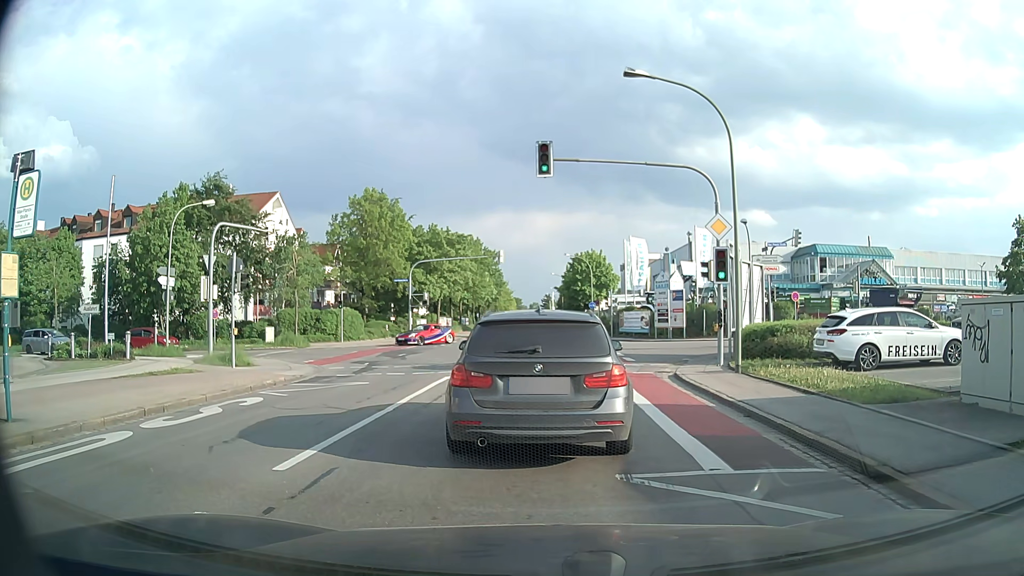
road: tertiary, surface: asphalt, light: Day
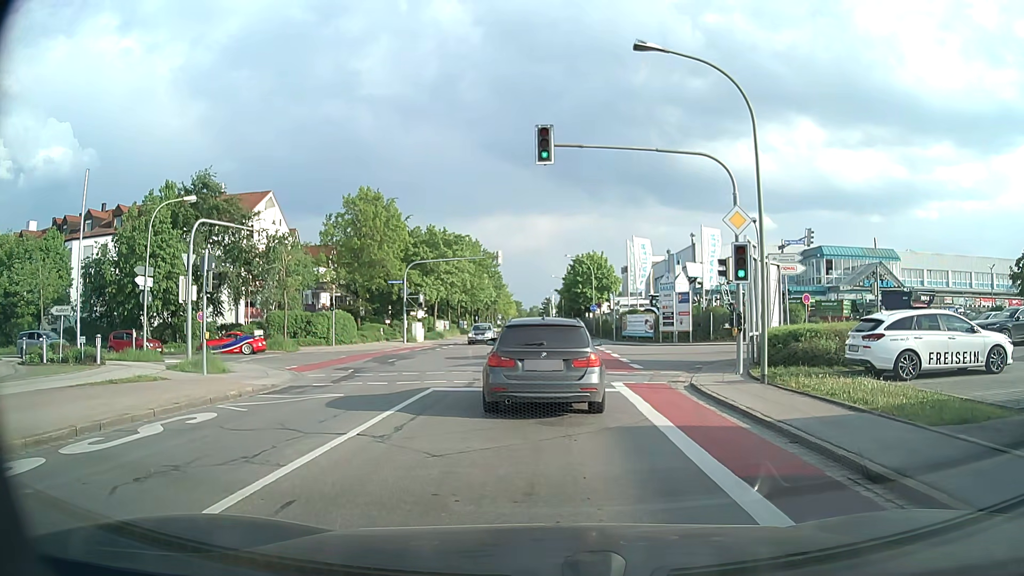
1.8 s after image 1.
(0.0, +2.1) m; 0°
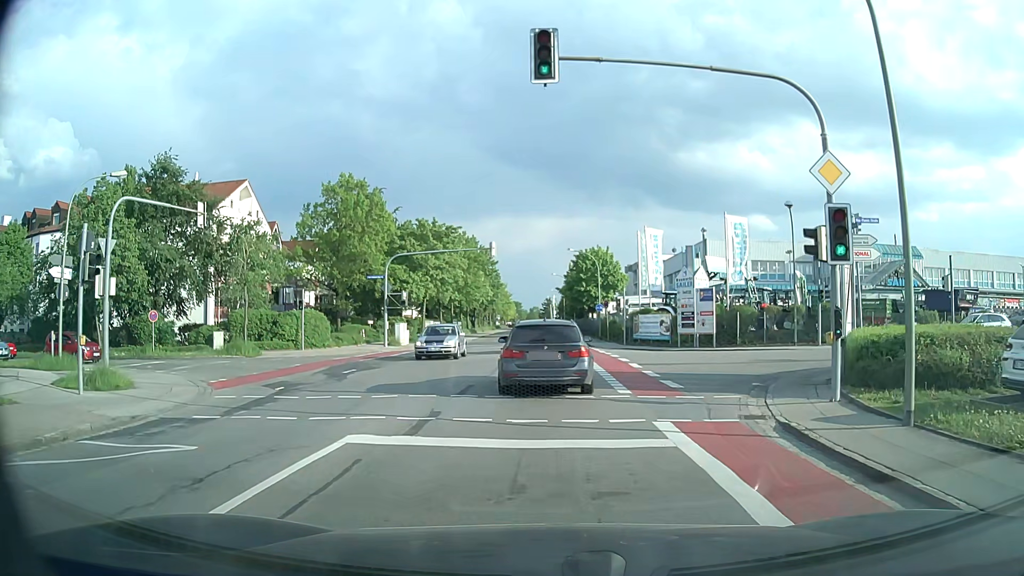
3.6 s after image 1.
(+0.1, +6.4) m; +1°
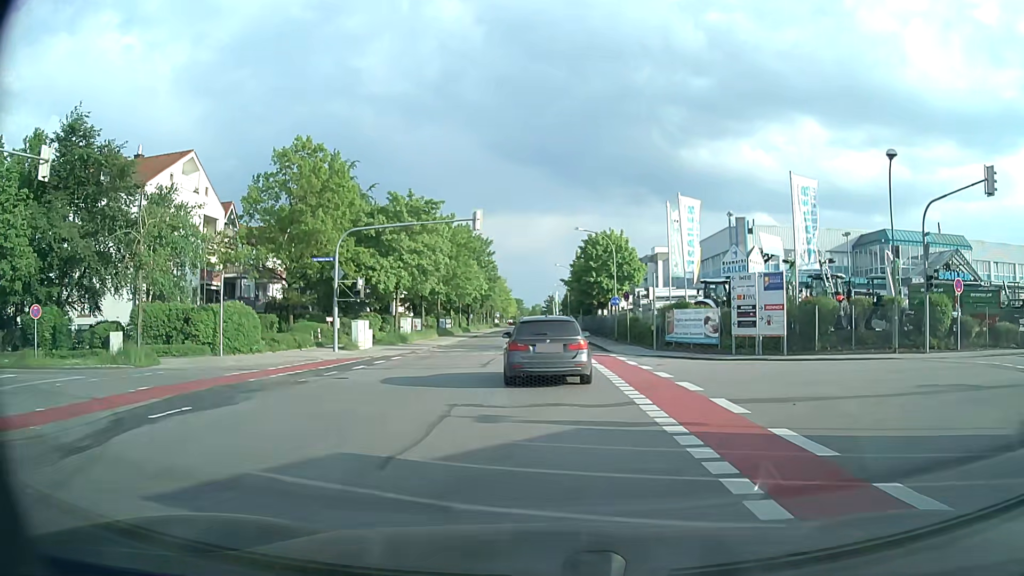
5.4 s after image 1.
(-0.1, +11.3) m; -1°
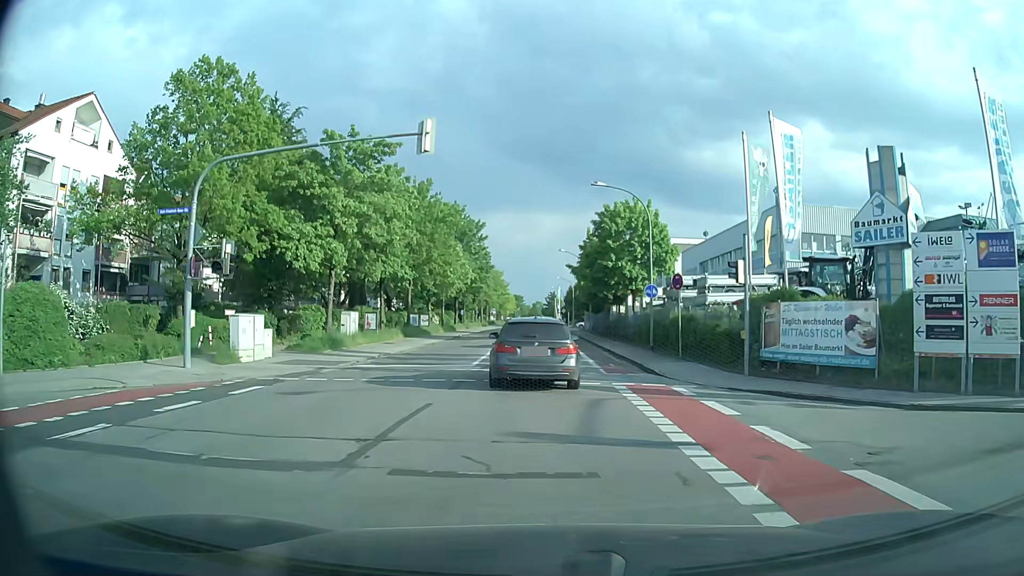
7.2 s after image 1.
(0.0, +14.7) m; 0°
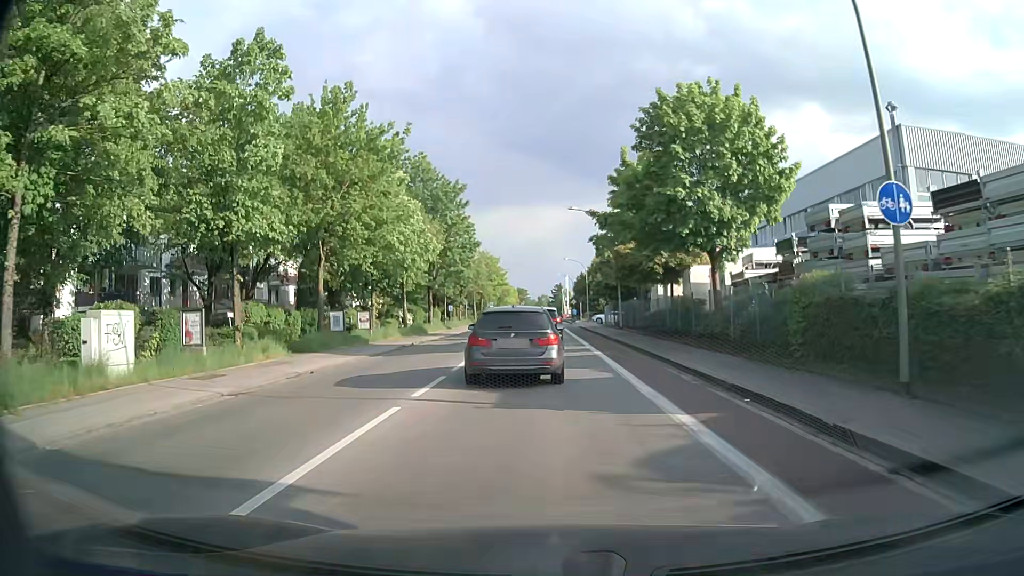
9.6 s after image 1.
(-0.1, +21.1) m; 0°
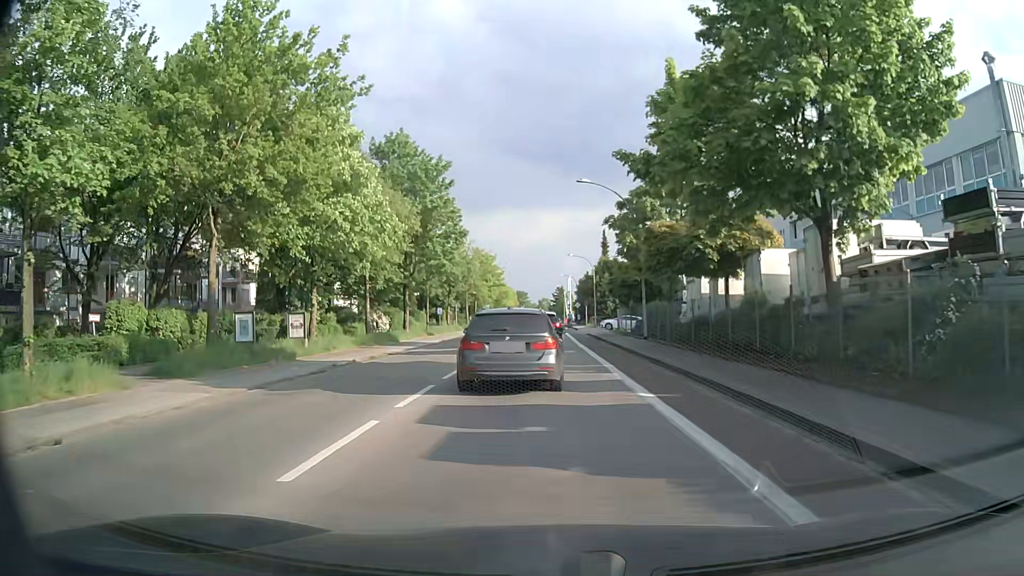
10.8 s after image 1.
(-0.1, +10.3) m; 0°
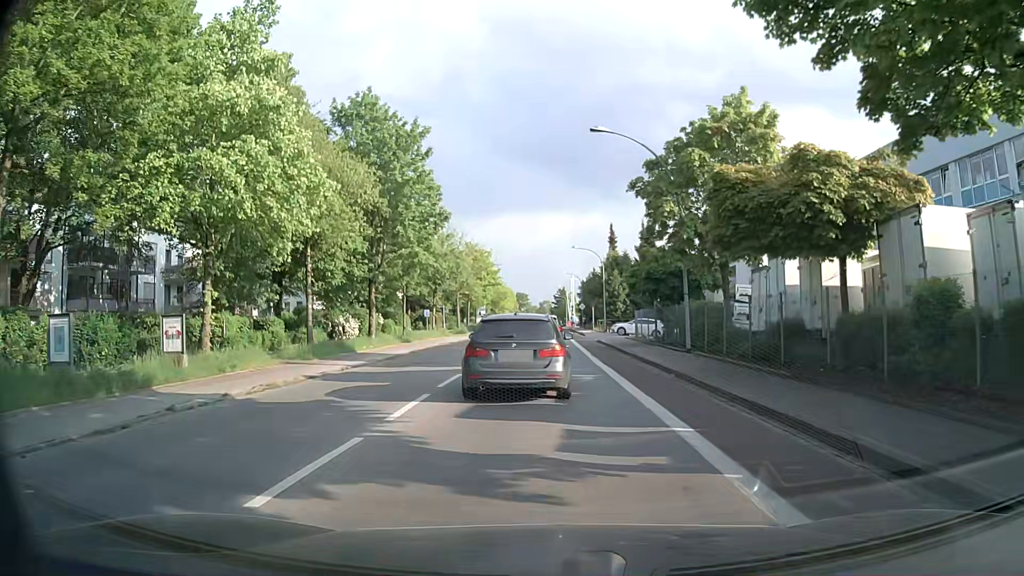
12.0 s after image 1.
(-0.1, +9.6) m; 0°
